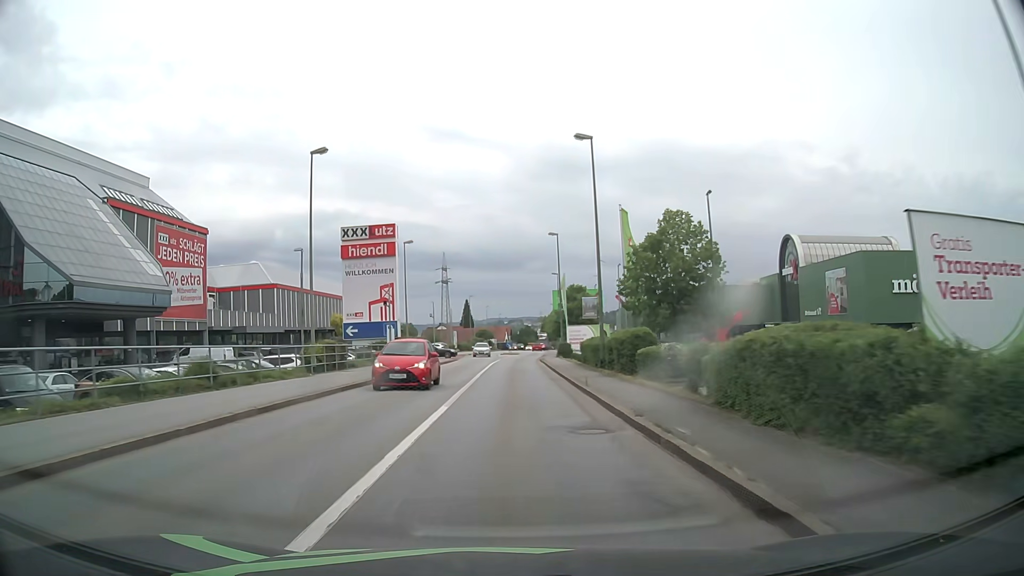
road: tertiary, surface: asphalt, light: Day
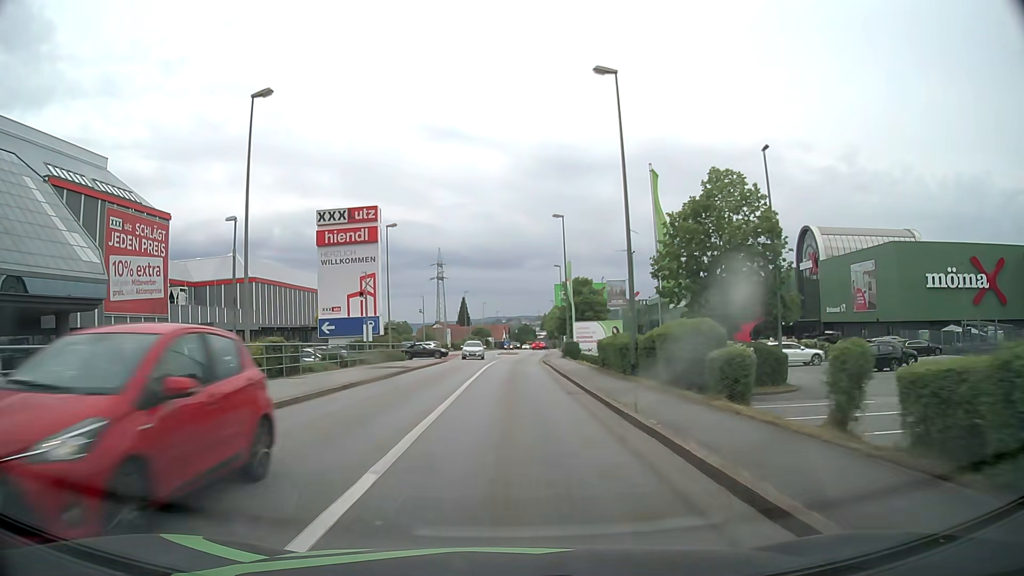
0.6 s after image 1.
(0.0, +7.6) m; 0°
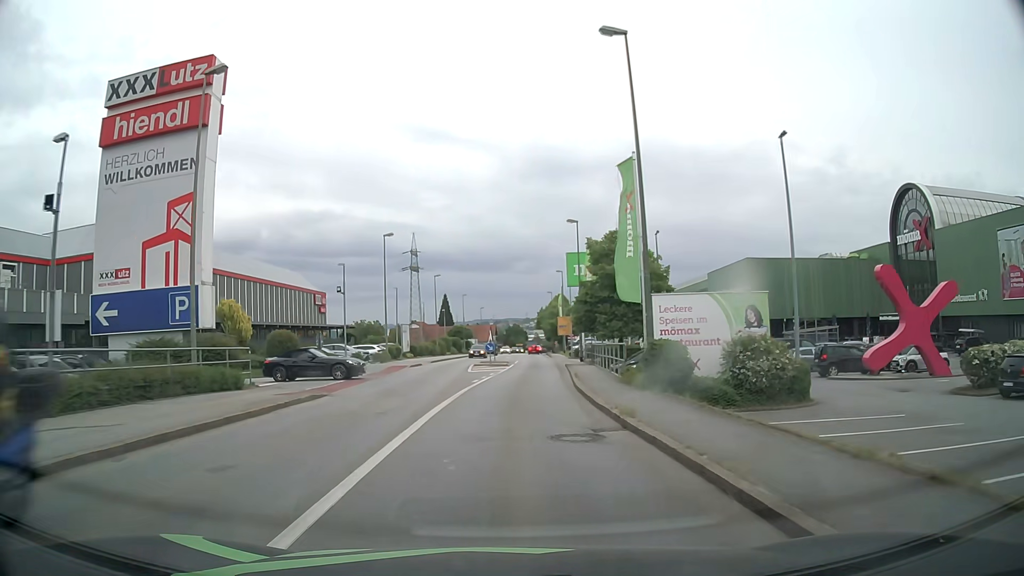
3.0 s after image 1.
(+0.2, +30.4) m; +1°
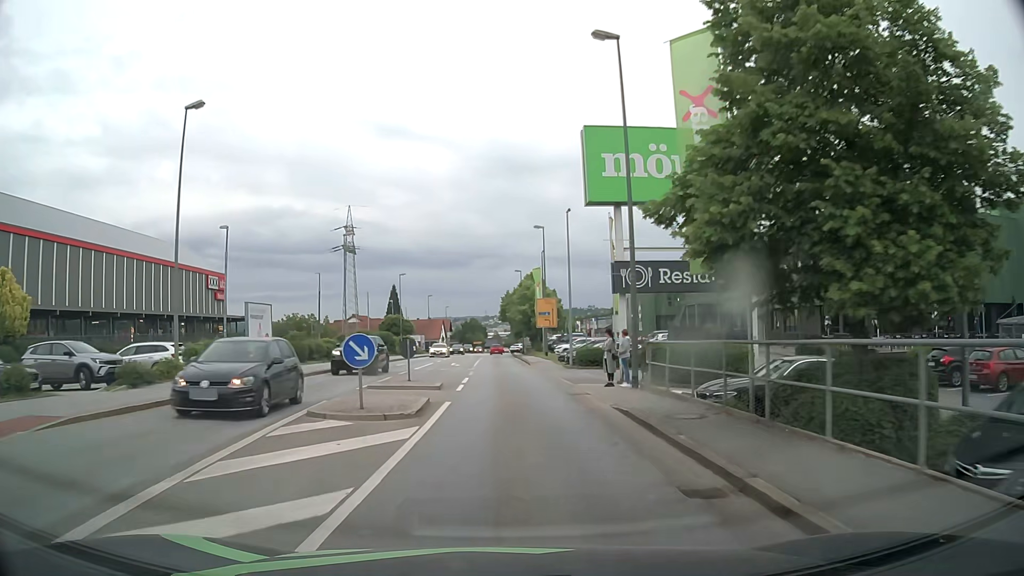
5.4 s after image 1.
(+0.8, +30.4) m; +3°
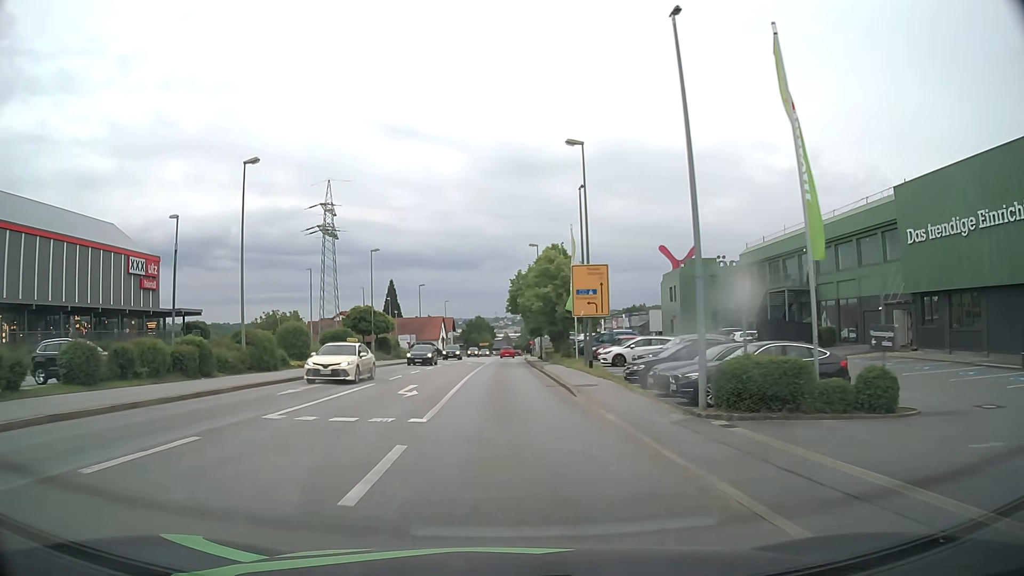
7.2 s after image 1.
(-0.1, +22.8) m; -1°
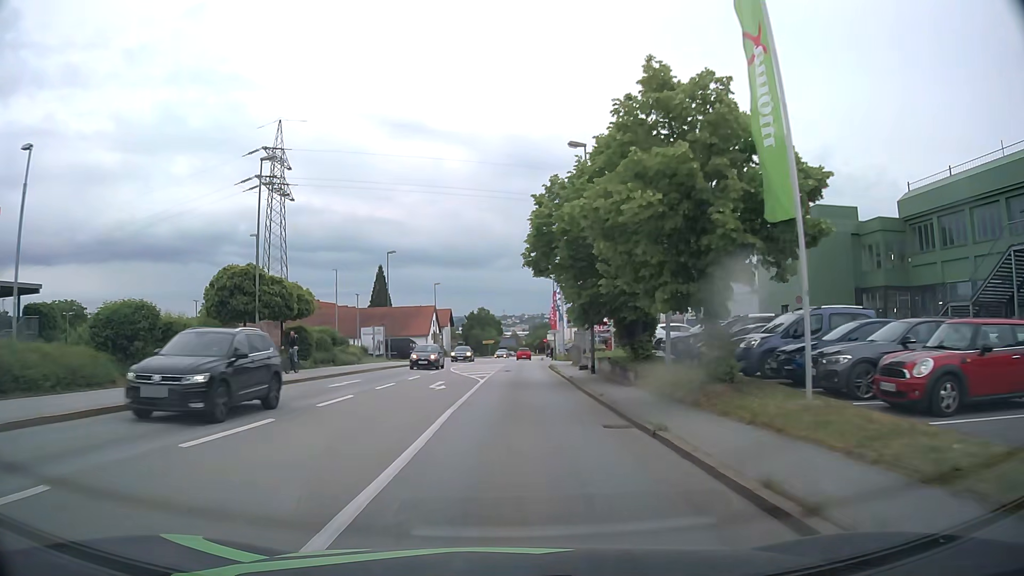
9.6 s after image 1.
(-0.2, +30.5) m; 0°
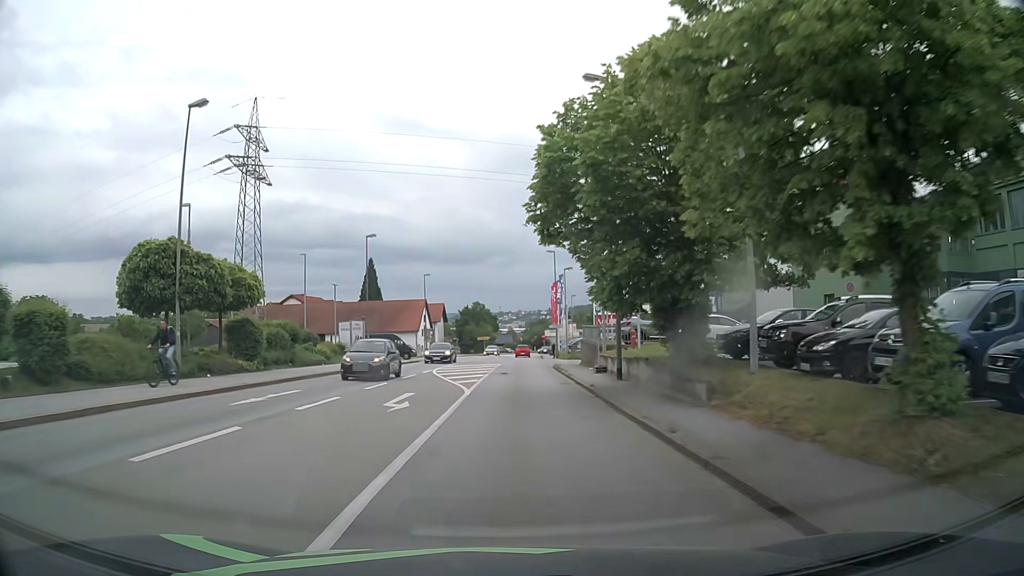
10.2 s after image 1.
(-0.1, +7.6) m; -1°
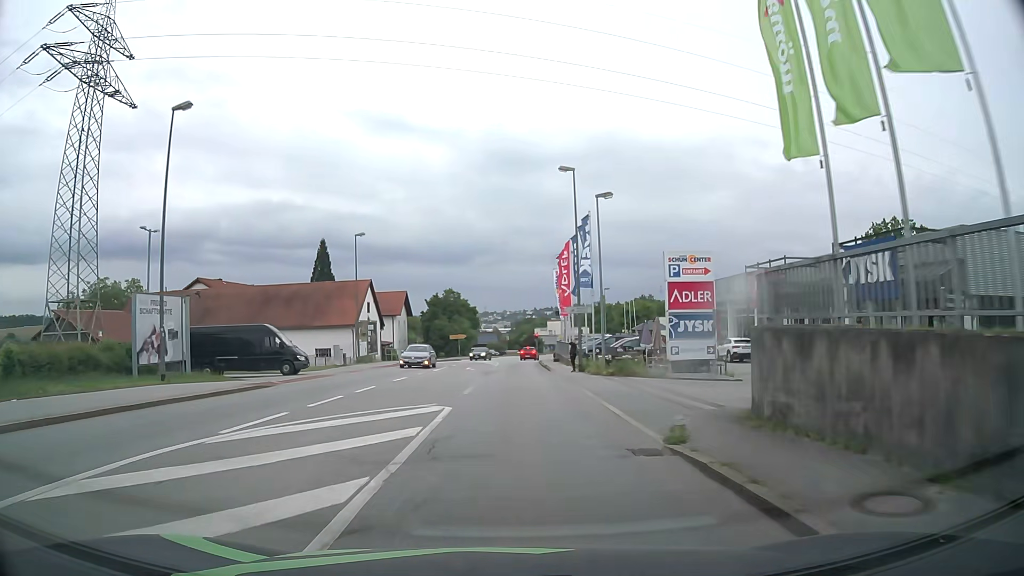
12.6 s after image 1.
(+0.5, +30.6) m; +2°
